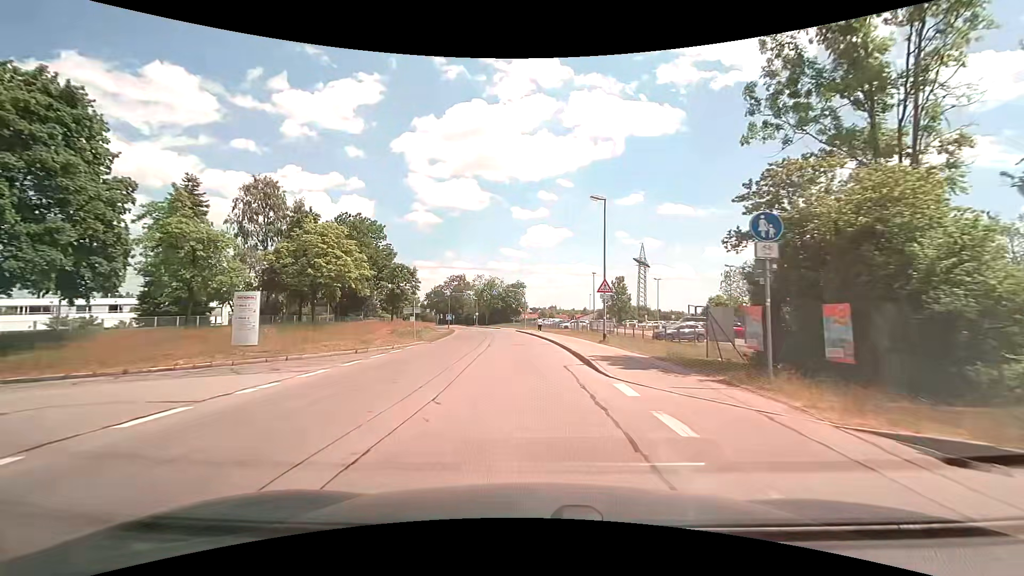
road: tertiary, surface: asphalt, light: Day
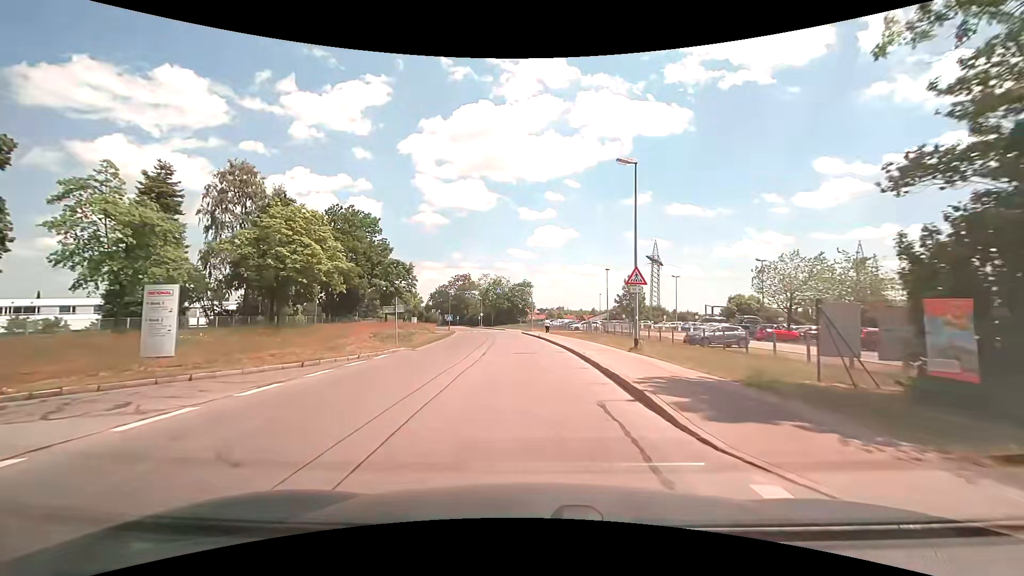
(-0.1, +6.1) m; -2°
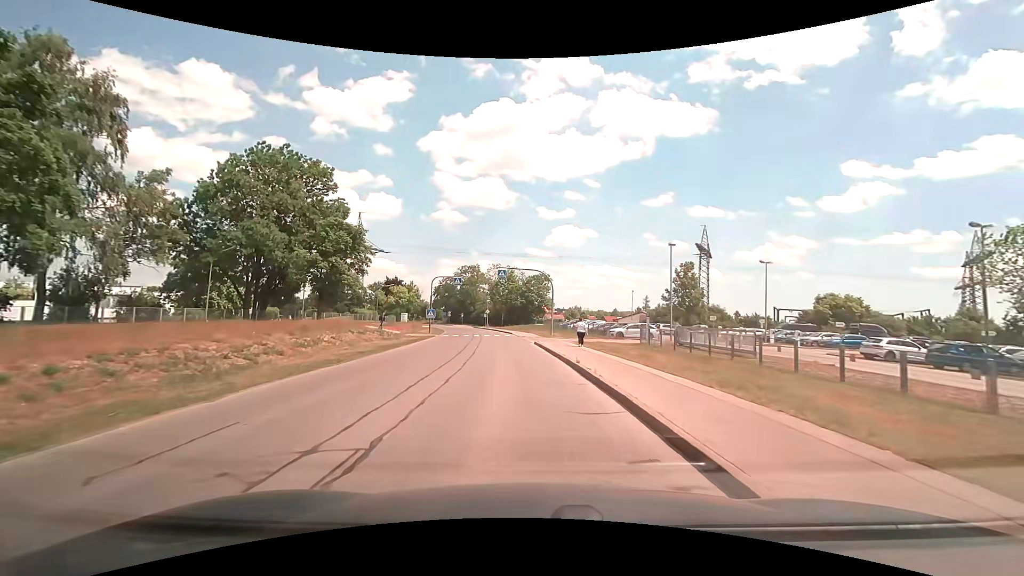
(-0.1, +23.4) m; -1°
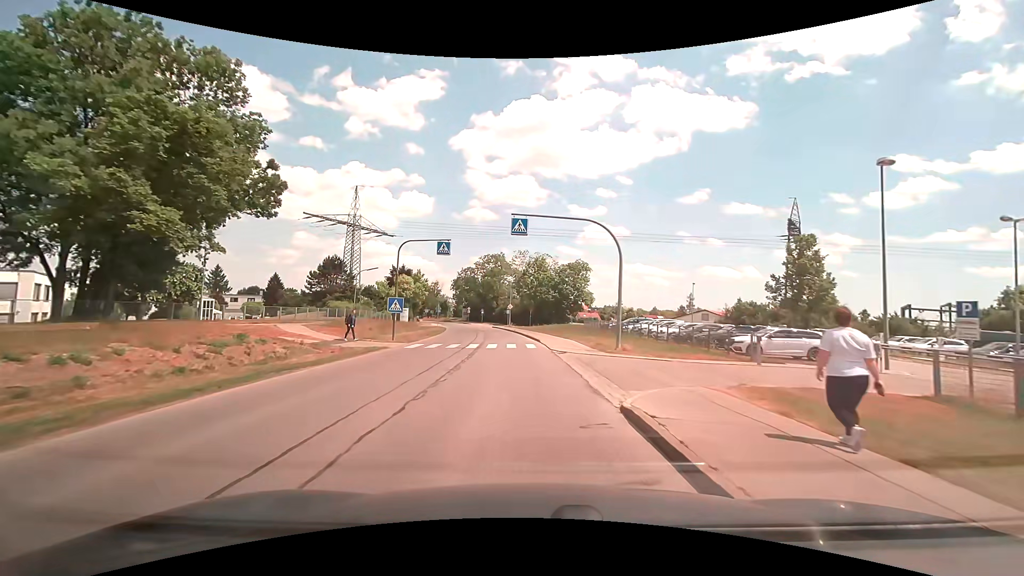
(-0.6, +21.9) m; -3°
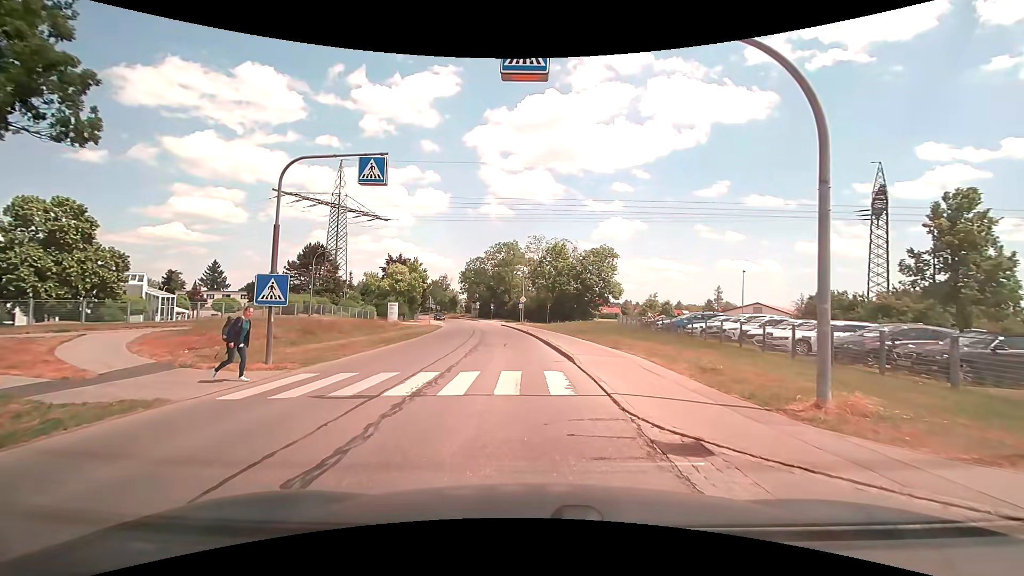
(-0.2, +14.1) m; -2°
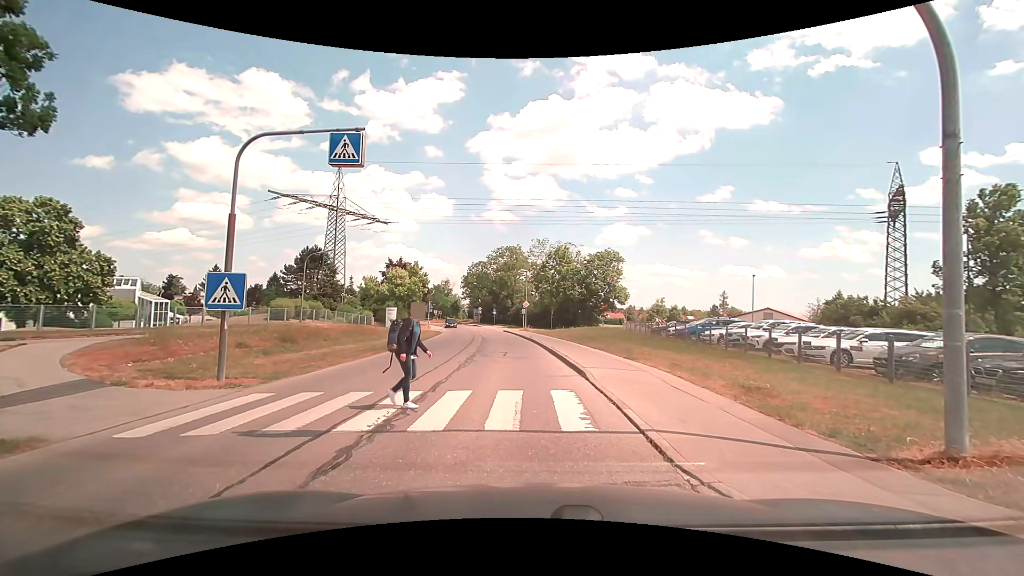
(0.0, +2.1) m; 0°
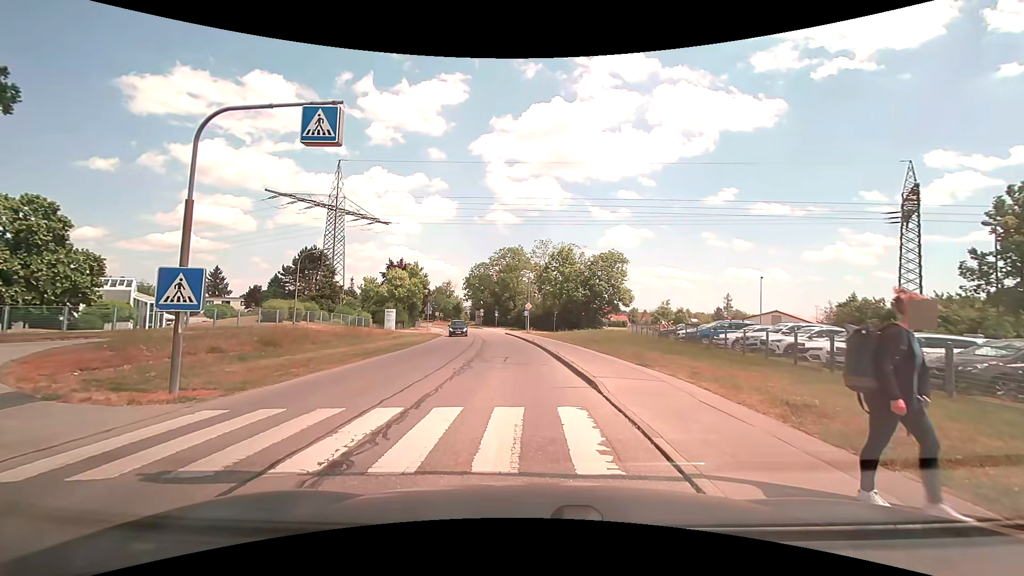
(0.0, +1.6) m; -2°
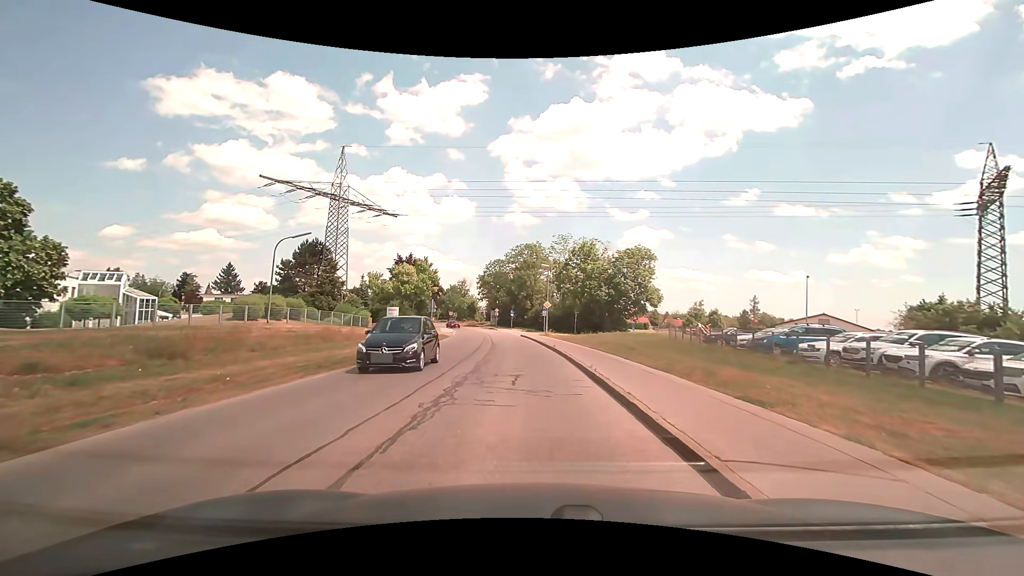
(+0.1, +6.7) m; +1°
(0, +10) (-1, +20) (-1, +30) (-2, +40) (-3, +50) (-5, +60) (-6, +70) (-8, +79) (-10, +89) (-13, +99) m
